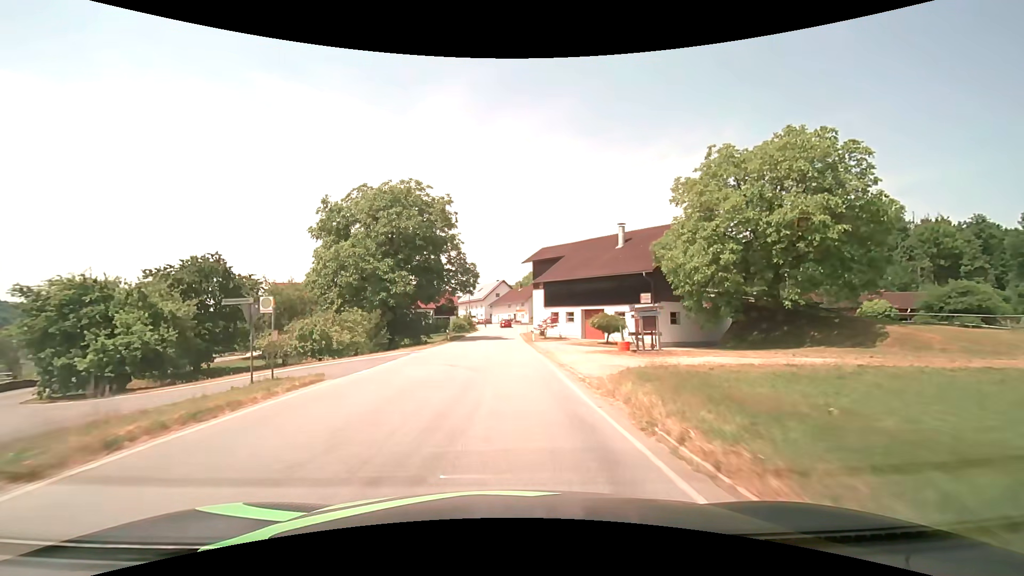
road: secondary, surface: asphalt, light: Day
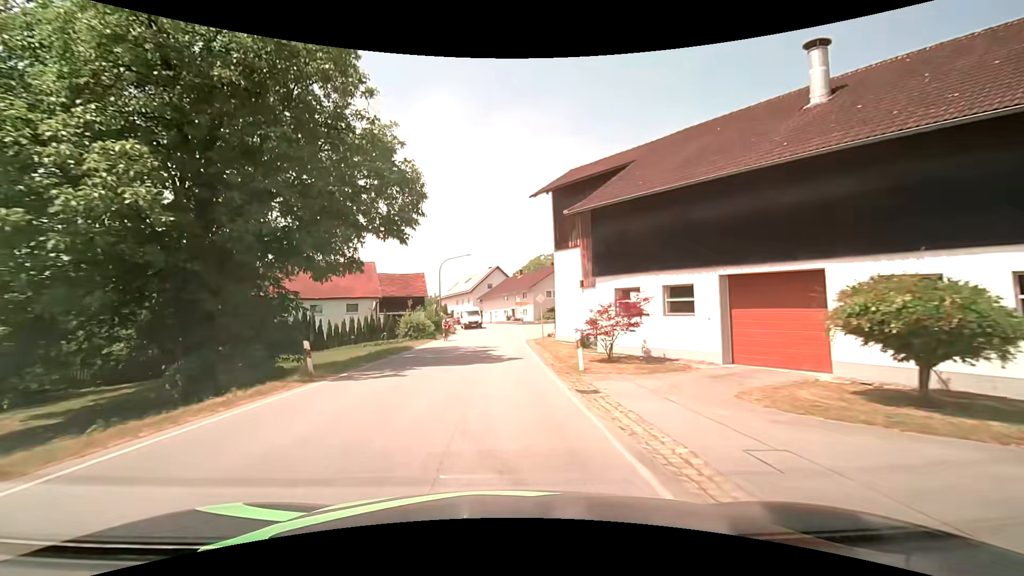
(+0.1, +29.6) m; +1°
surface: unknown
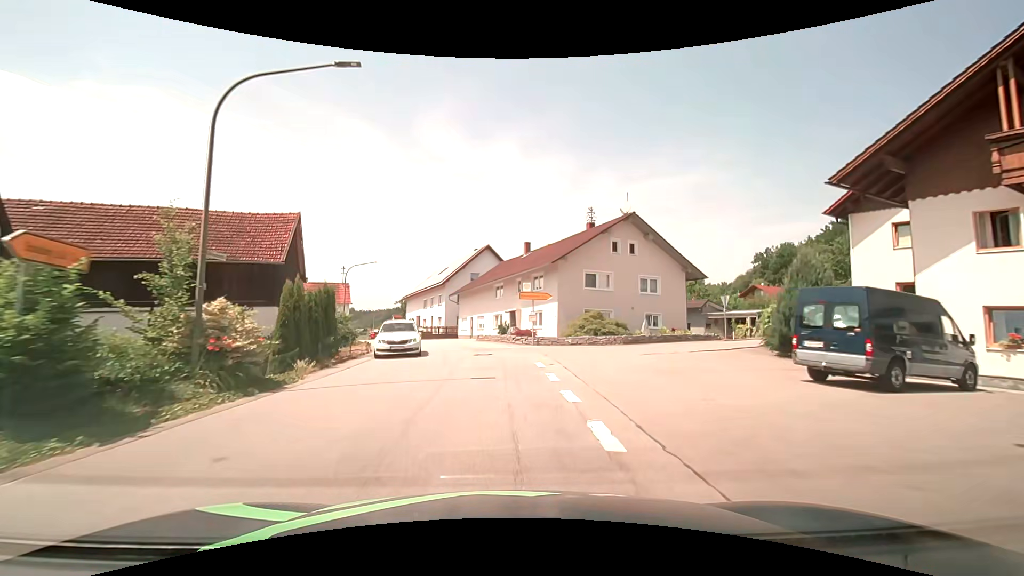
(0.0, +35.5) m; 0°
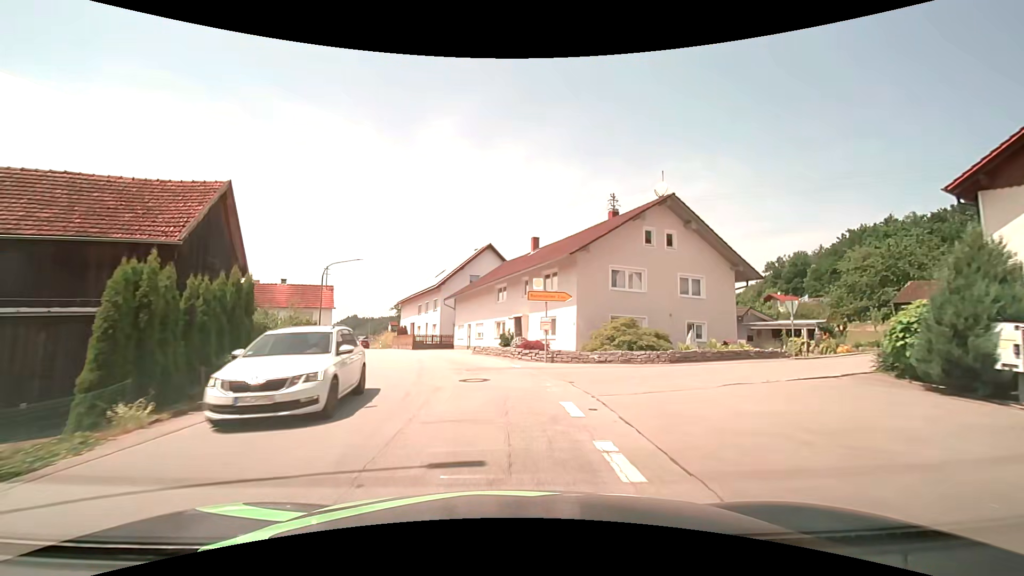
(0.0, +6.7) m; 0°
(0, +10) (-2, +20) (-4, +30) (-7, +39) (-11, +48) (-14, +58) (-18, +67) (-21, +77) (-24, +86) (-27, +96) m
